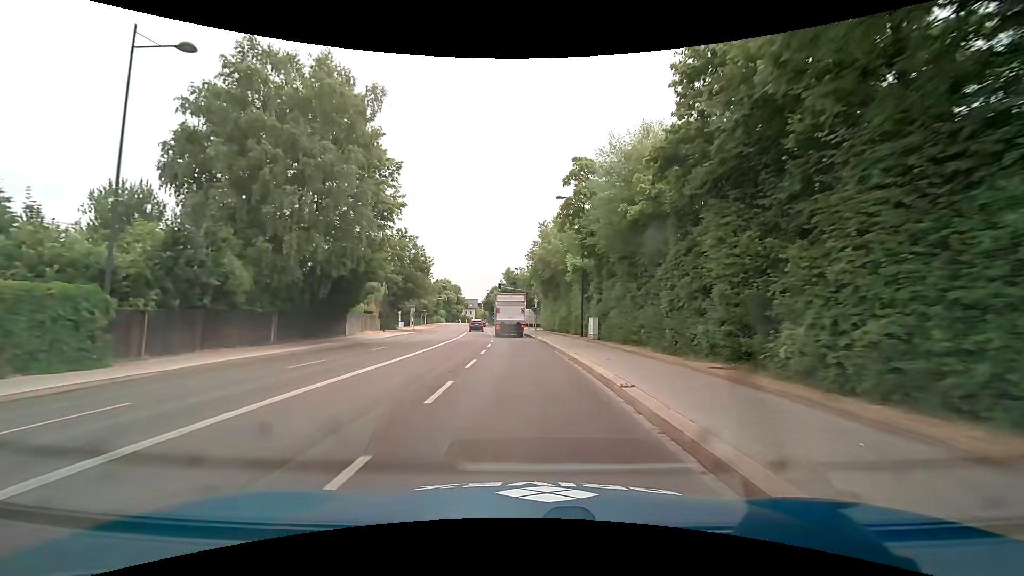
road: secondary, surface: asphalt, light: Day
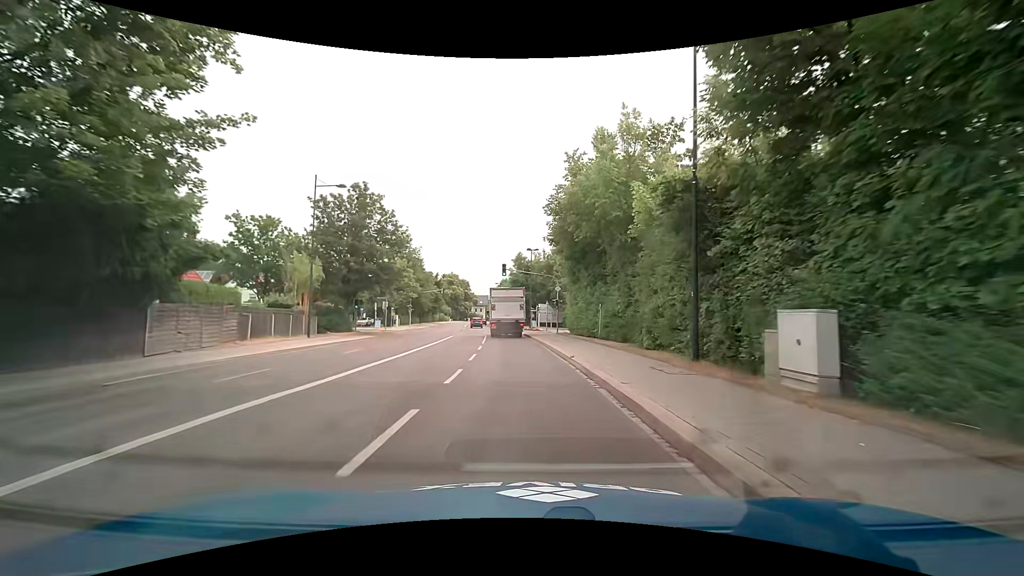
(-0.4, +21.7) m; -2°
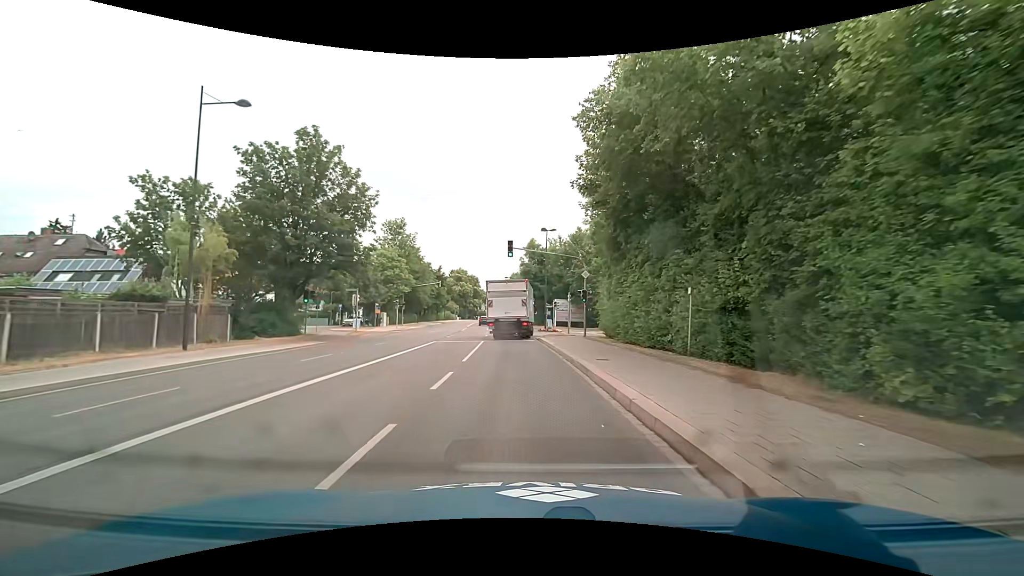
(-0.2, +12.9) m; -1°
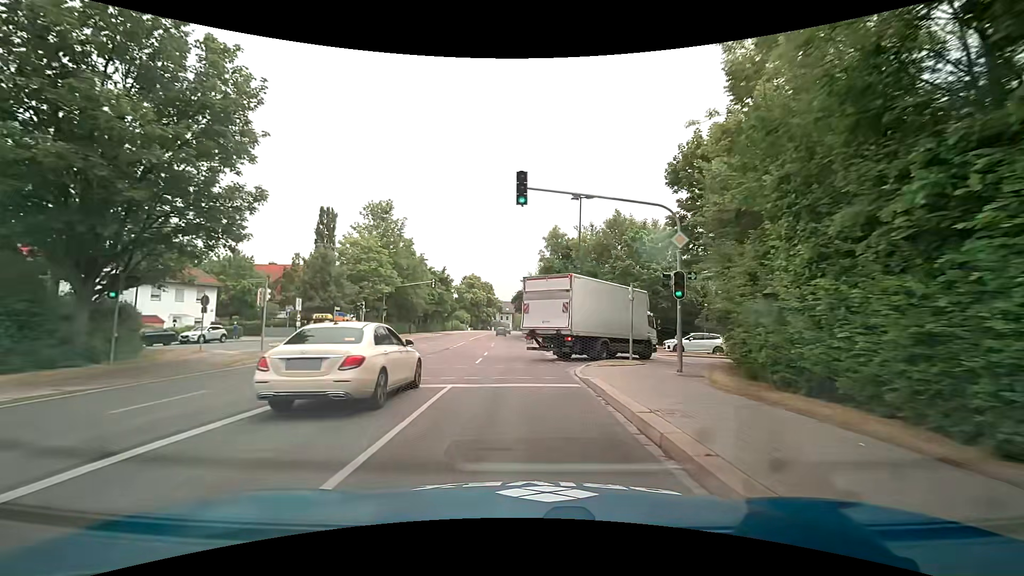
(-0.4, +17.5) m; -3°
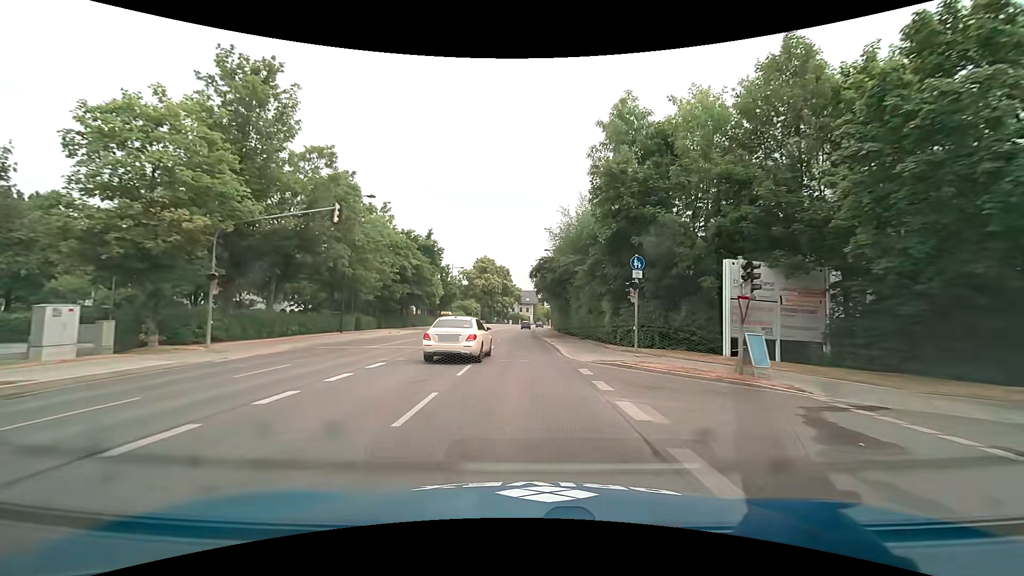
(-0.3, +31.9) m; -2°
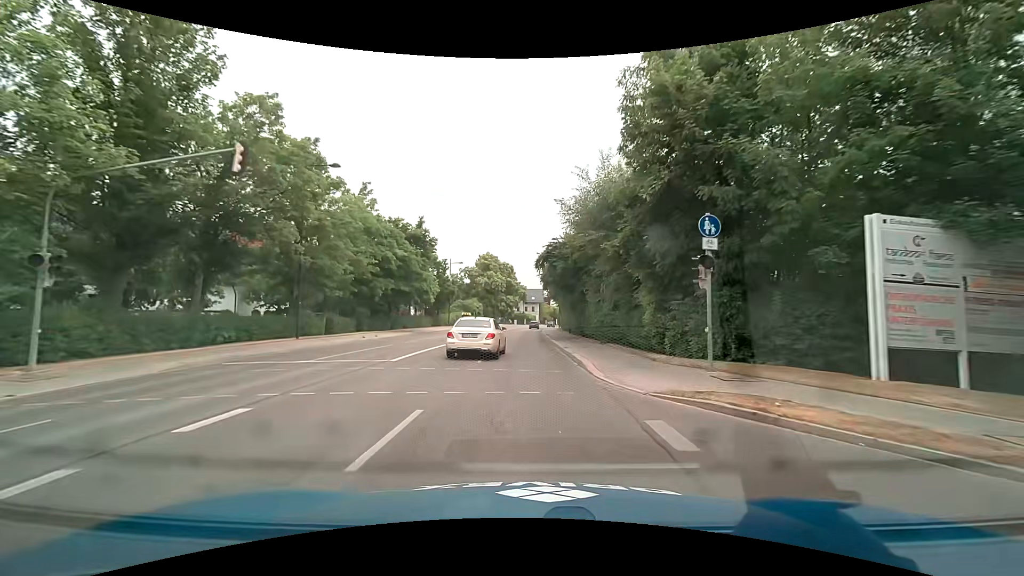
(0.0, +7.8) m; 0°
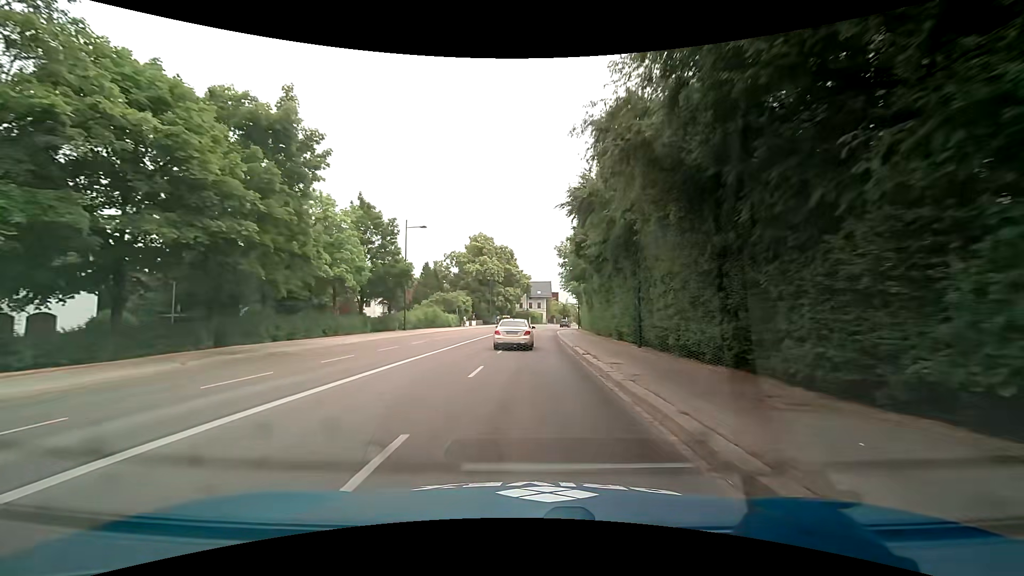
(-0.6, +31.2) m; -1°
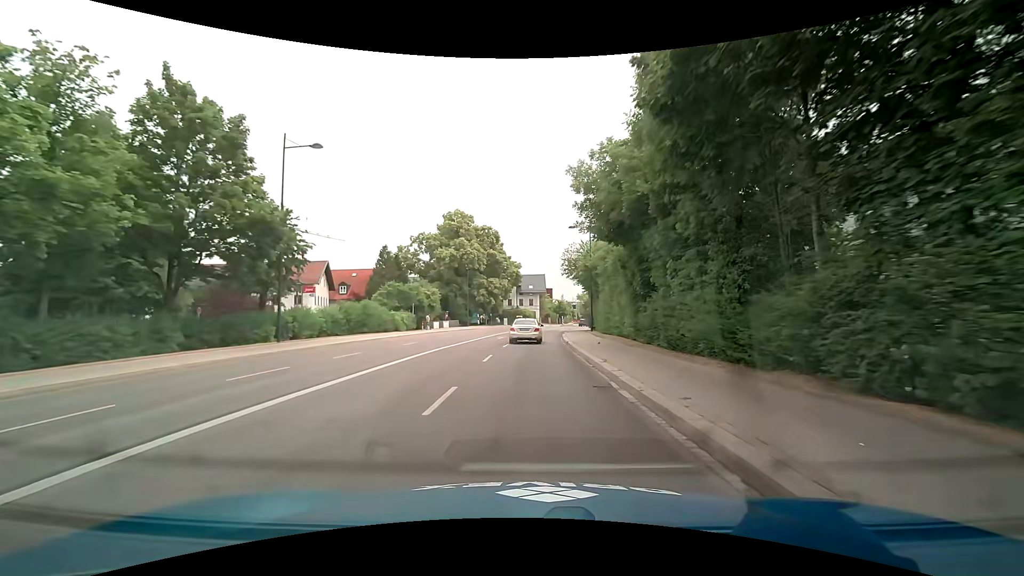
(+0.1, +23.1) m; 0°
